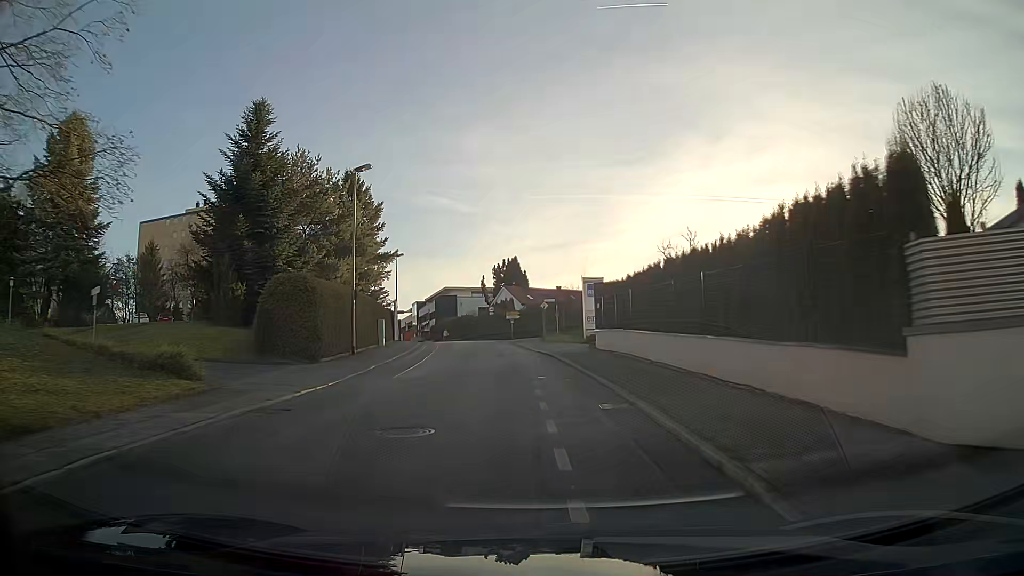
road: residential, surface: asphalt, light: Day
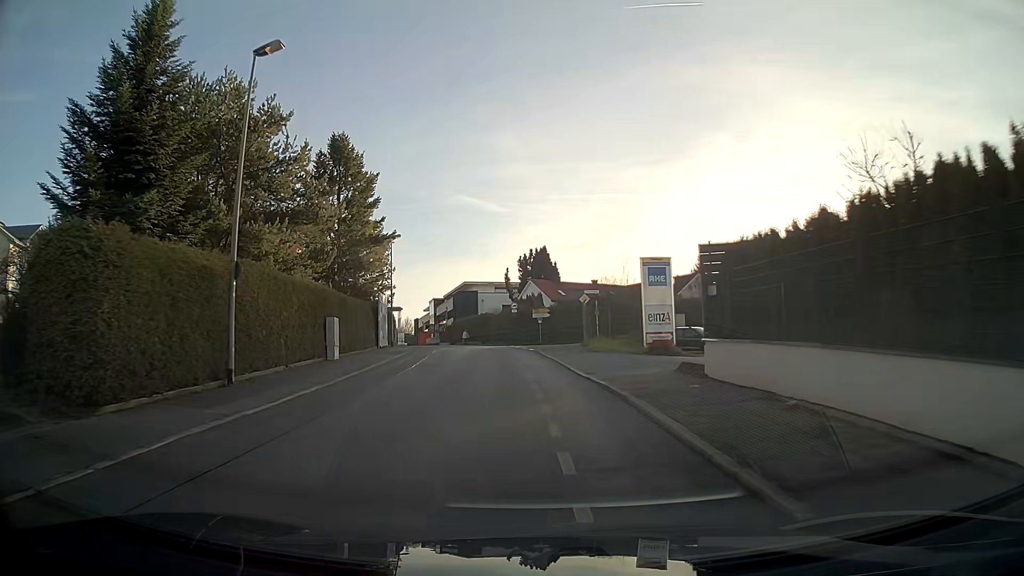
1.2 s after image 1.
(-0.3, +14.1) m; -2°
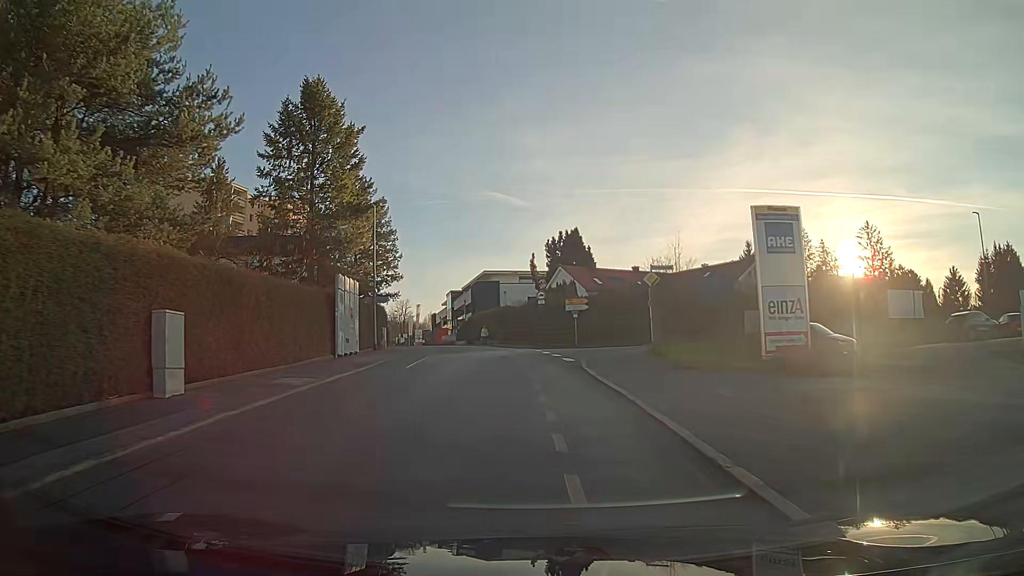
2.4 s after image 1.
(-0.2, +12.9) m; -2°
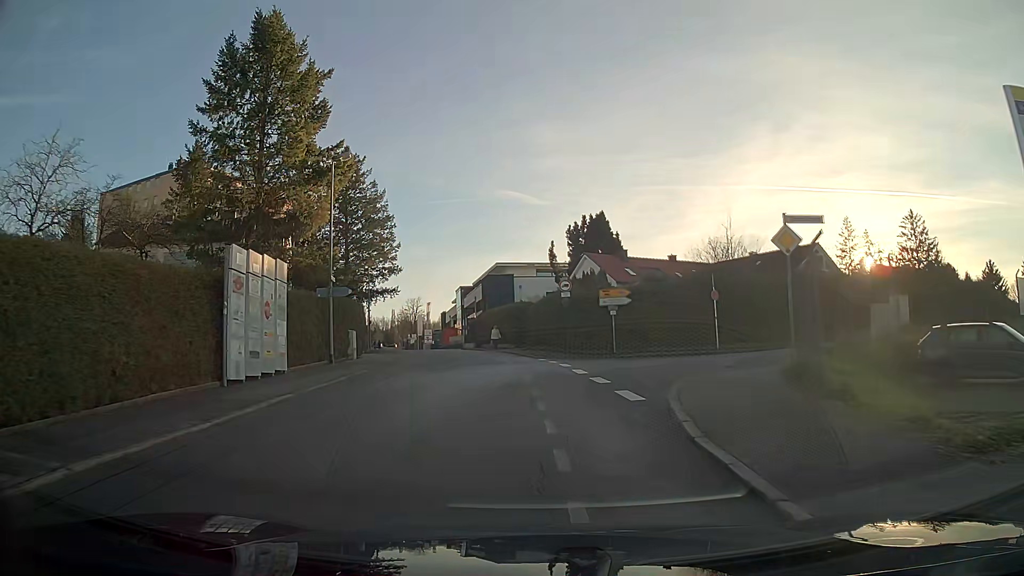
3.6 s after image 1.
(-0.2, +10.6) m; -1°
